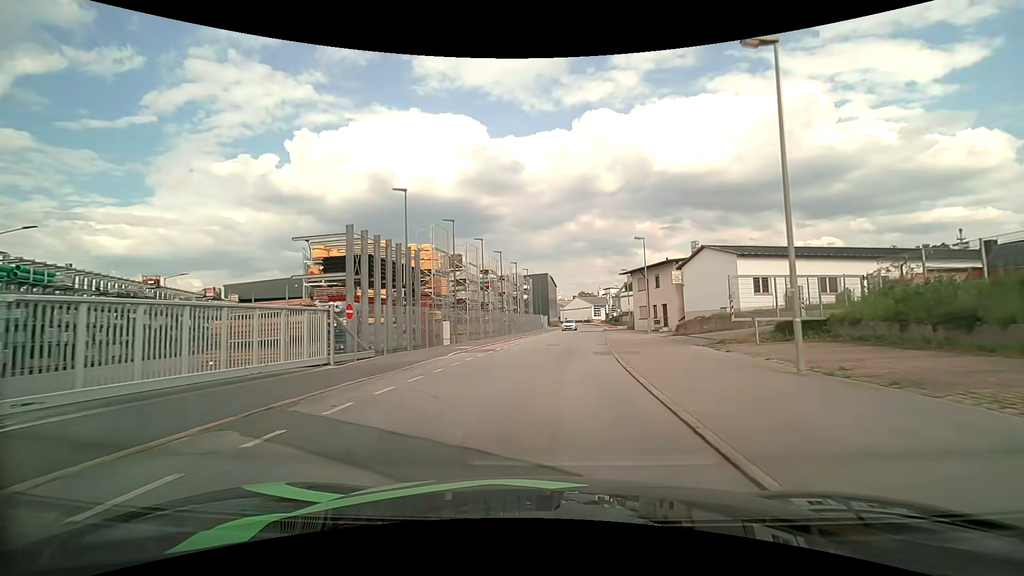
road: residential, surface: asphalt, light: Day
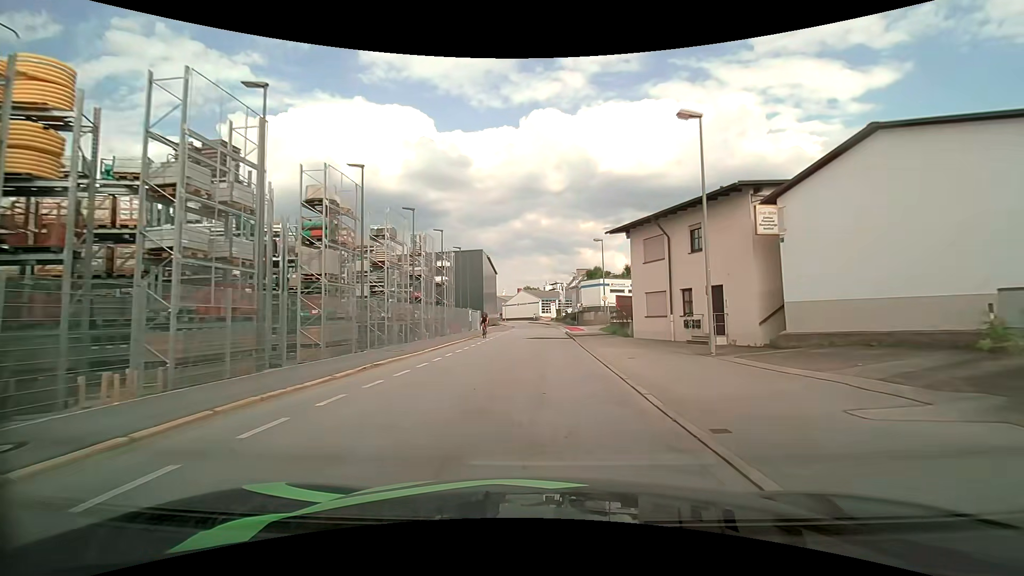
(+1.7, +25.7) m; +7°
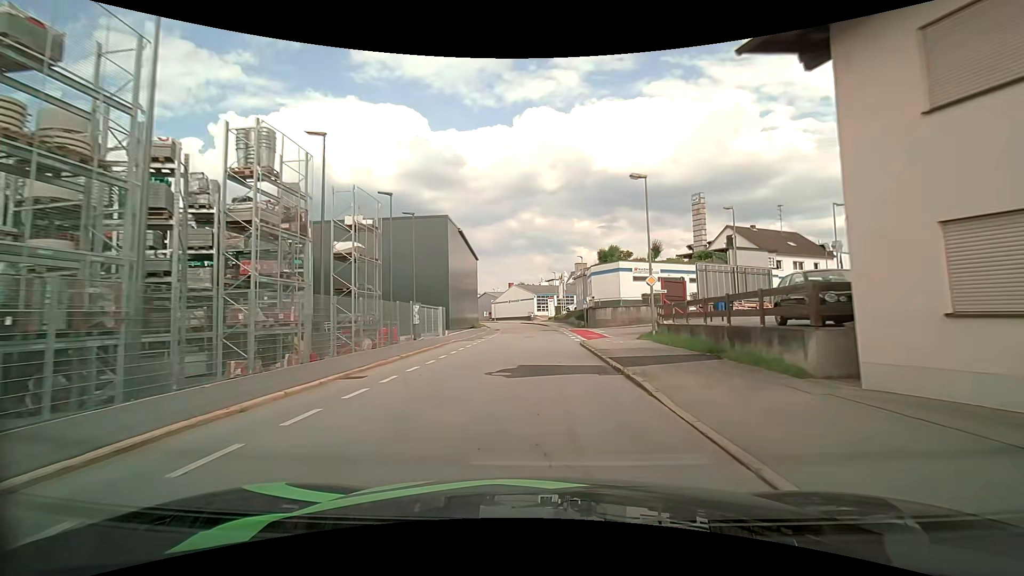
(+0.1, +19.6) m; +1°
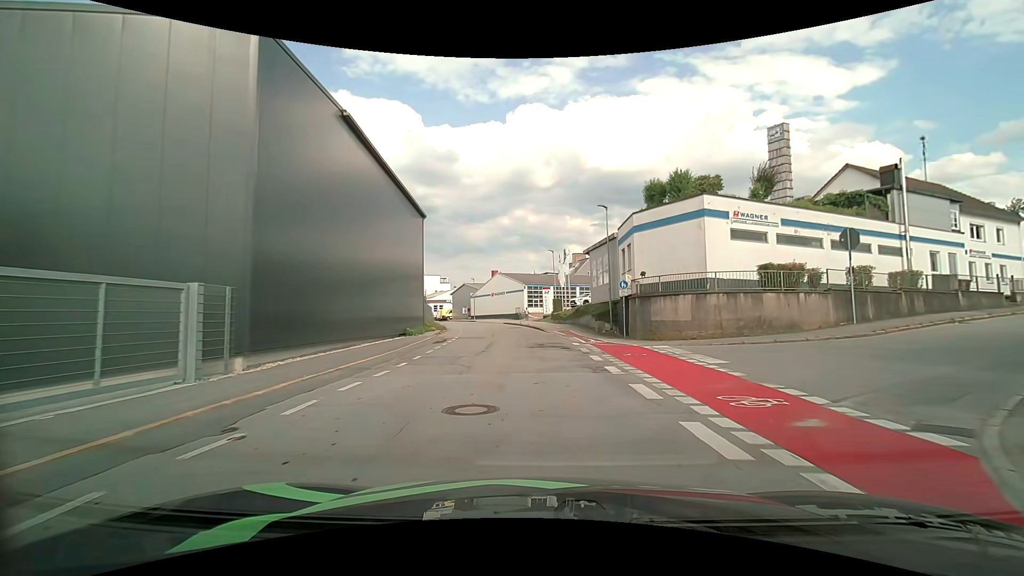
(+0.2, +25.7) m; +1°
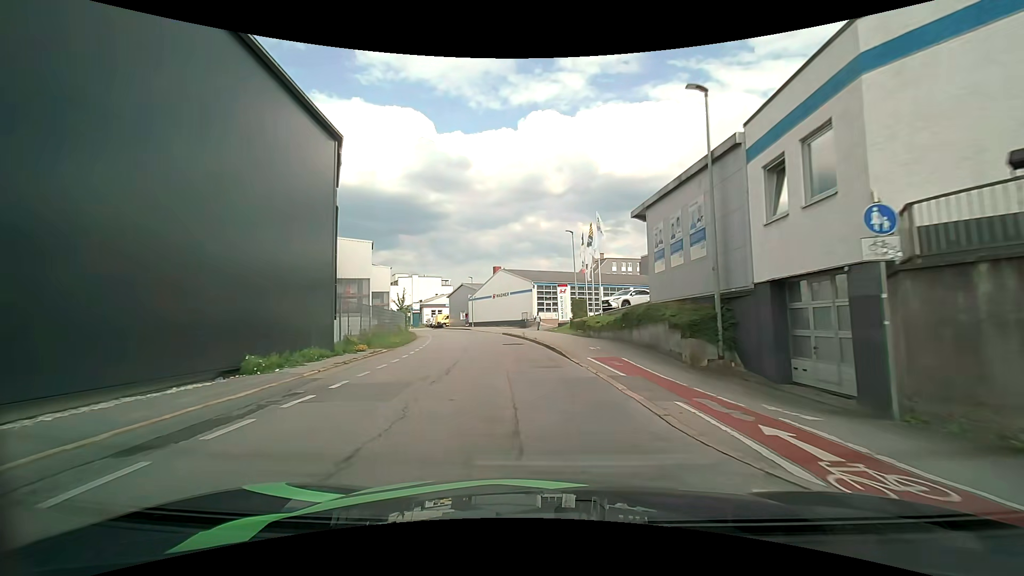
(-0.1, +17.3) m; -1°
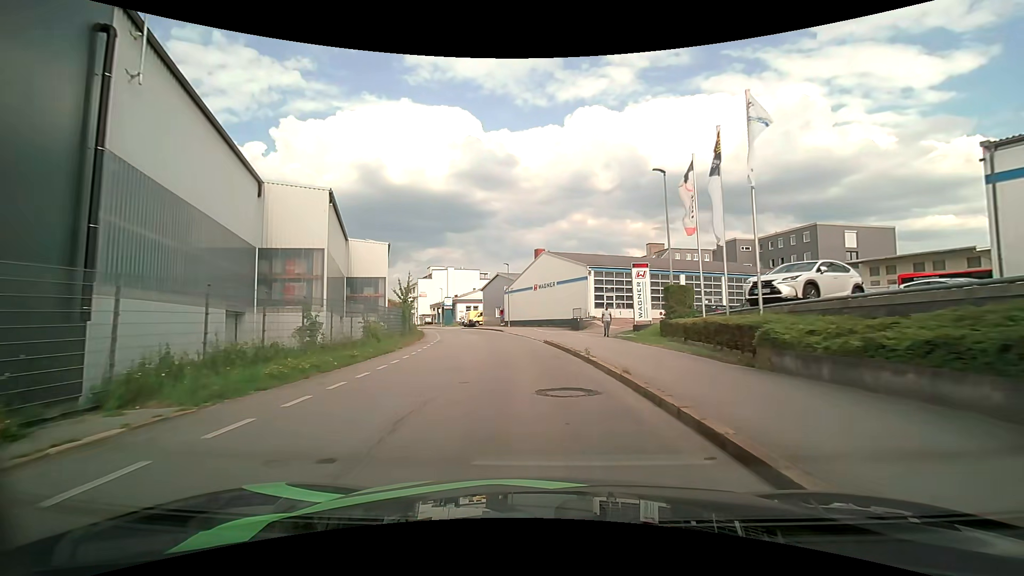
(-0.7, +16.6) m; -4°
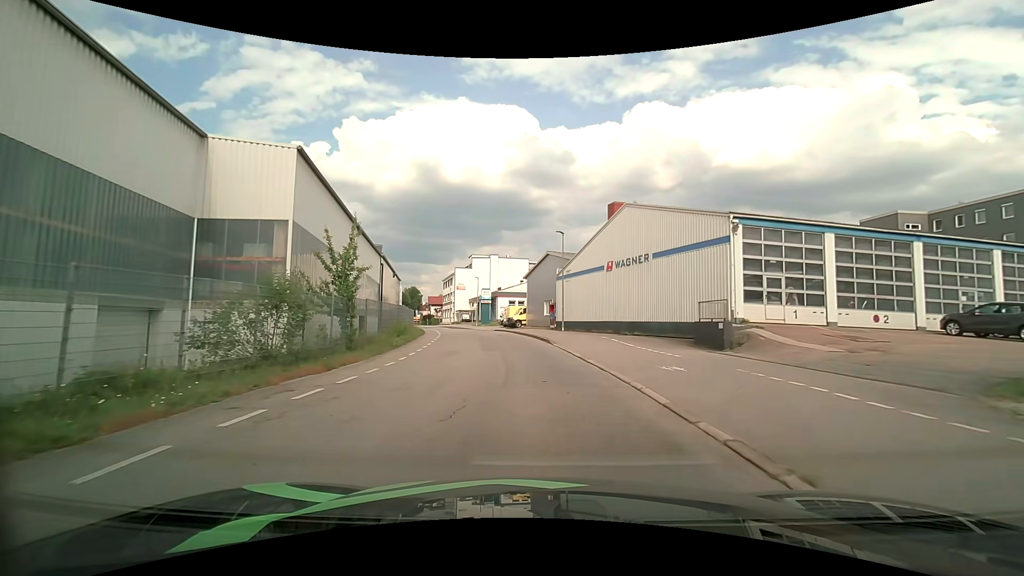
(-1.5, +22.2) m; -7°
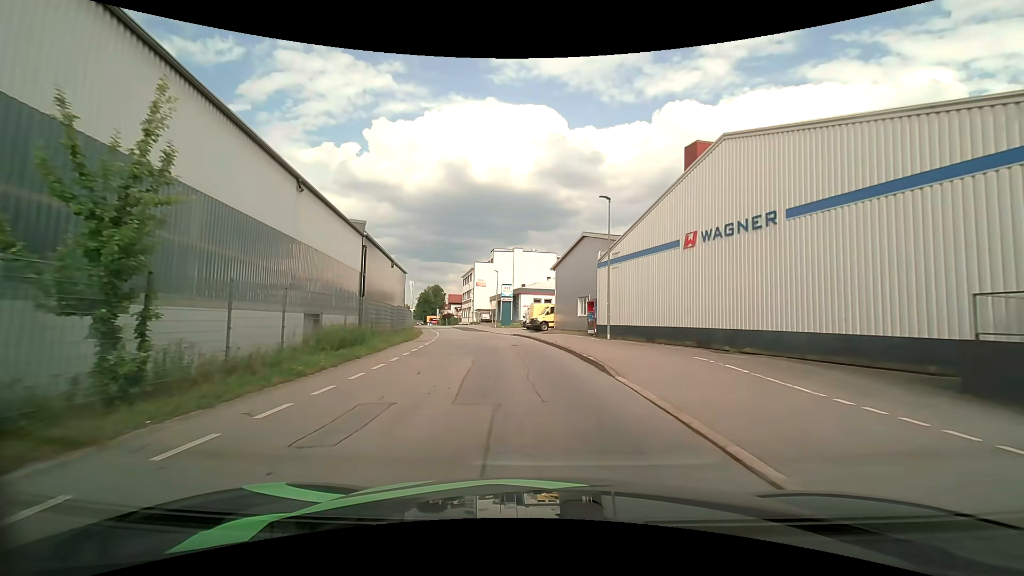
(-0.3, +11.7) m; -3°
(0, +10) (-1, +20) (-2, +30) (-4, +40) (-6, +50) (-8, +59) (-10, +69) (-13, +79) (-15, +88) (-18, +98) m
